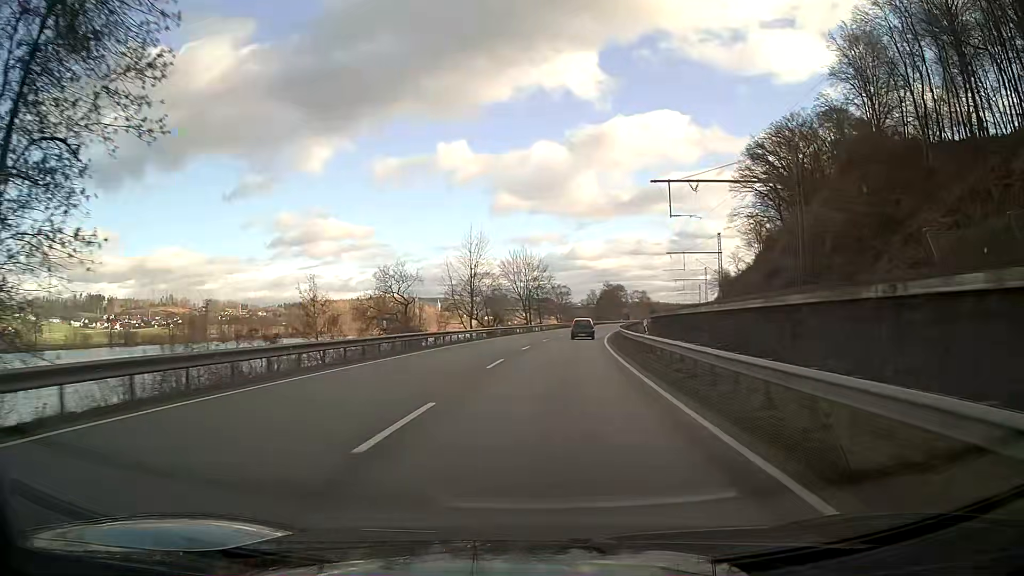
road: primary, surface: asphalt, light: Day
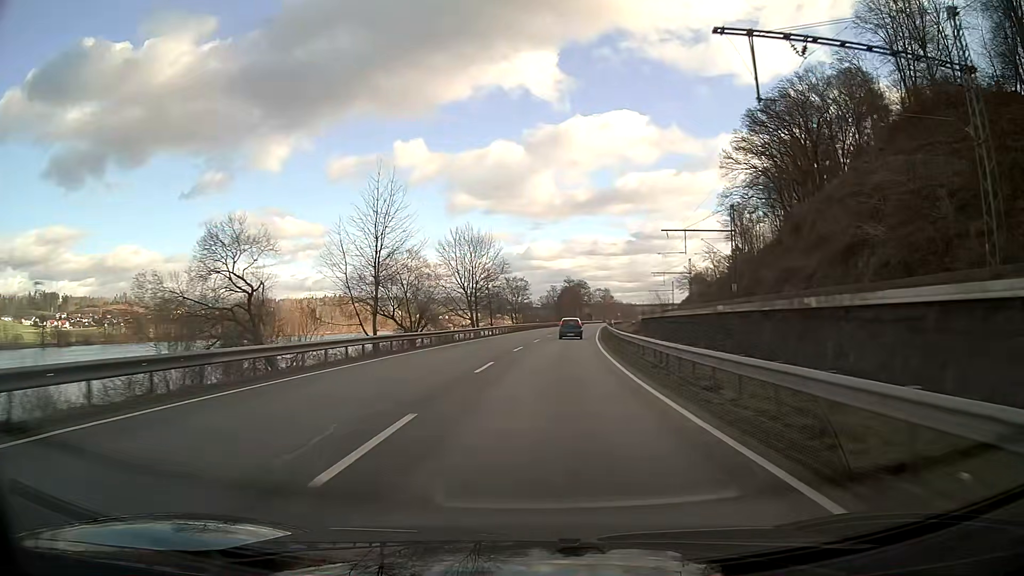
(+0.8, +25.0) m; +4°
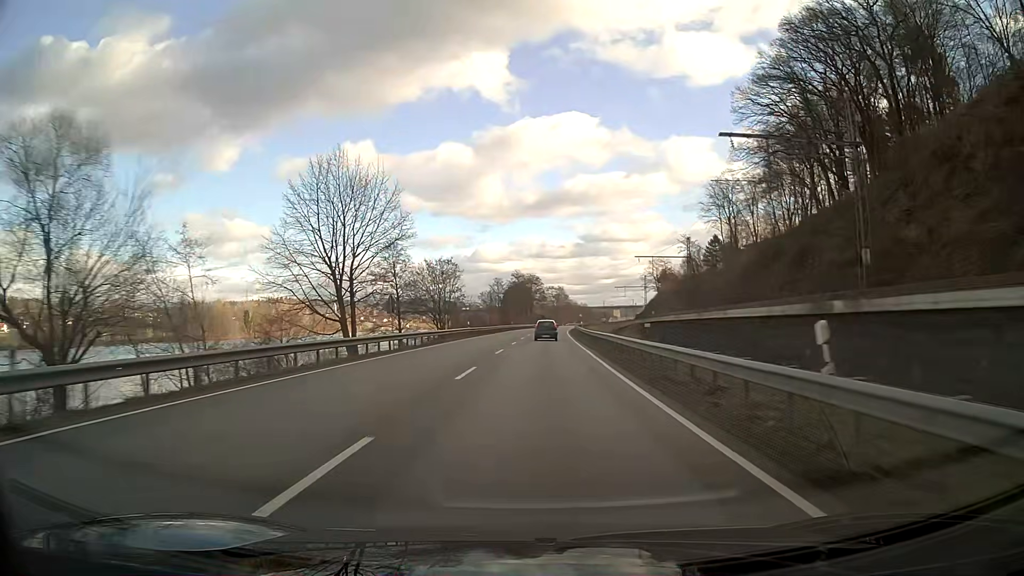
(+1.6, +37.5) m; +4°
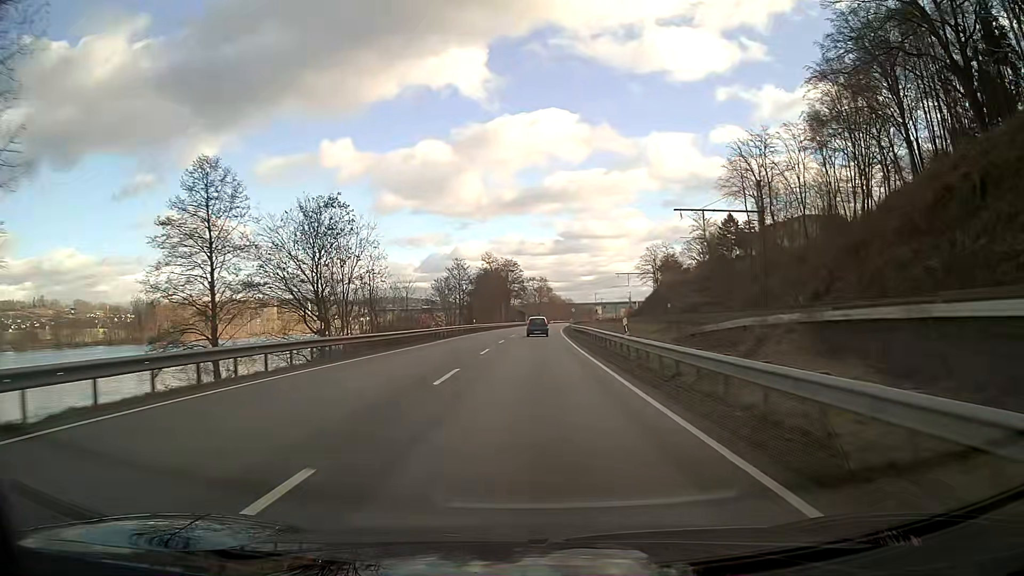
(+0.6, +37.6) m; +2°
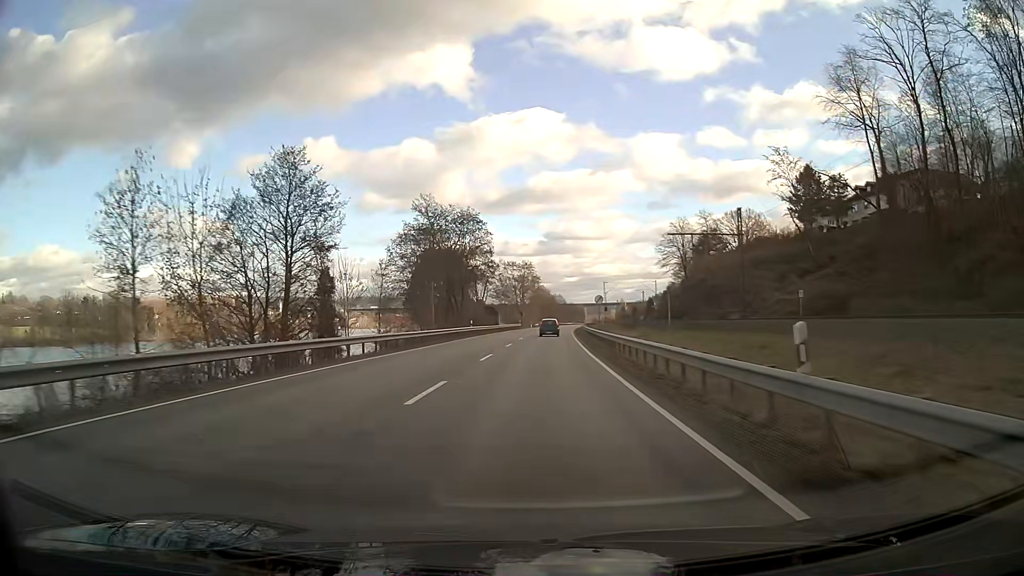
(+0.8, +62.8) m; +2°
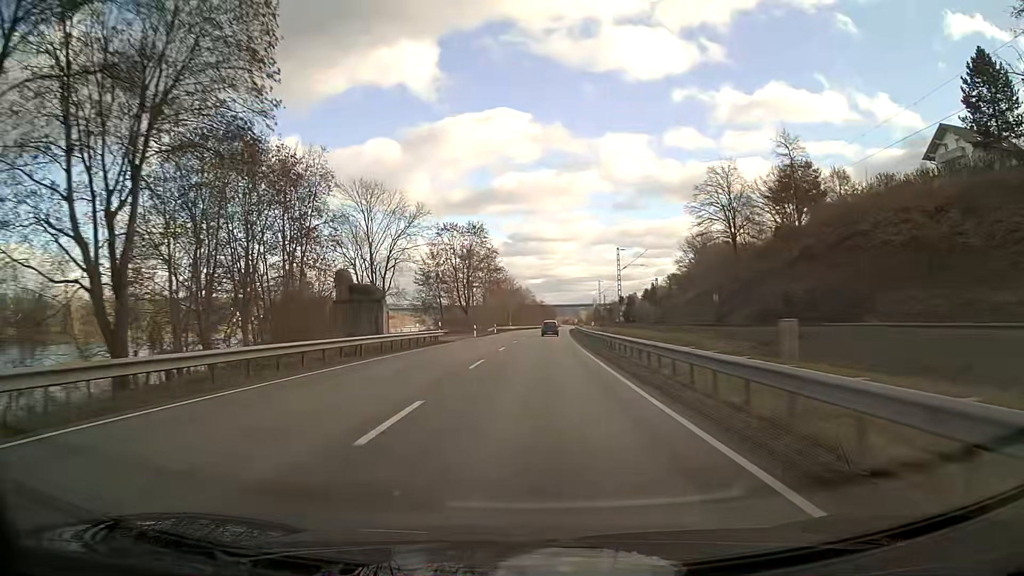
(+1.6, +63.0) m; +3°
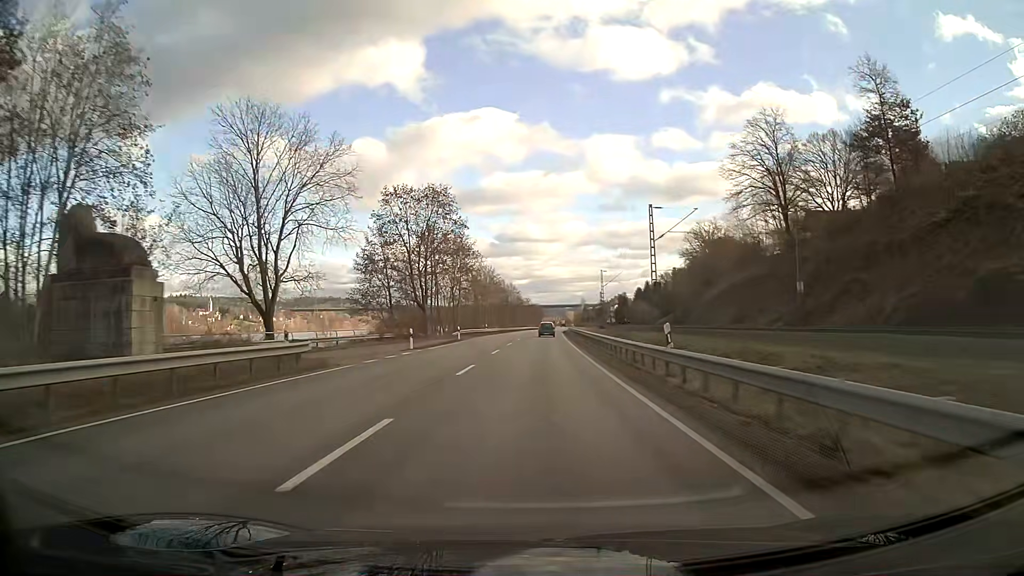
(+0.3, +26.1) m; +1°
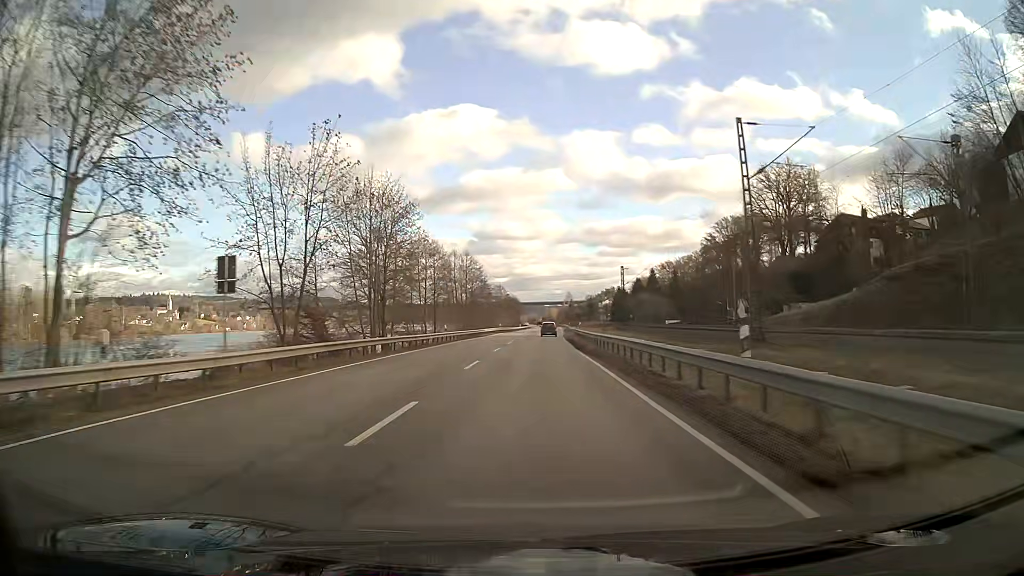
(+1.1, +70.1) m; +2°
(0, +10) (0, +20) (0, +30) (0, +40) (0, +50) (+1, +60) (+1, +70) (+1, +80) (+2, +90) (+2, +100) m
